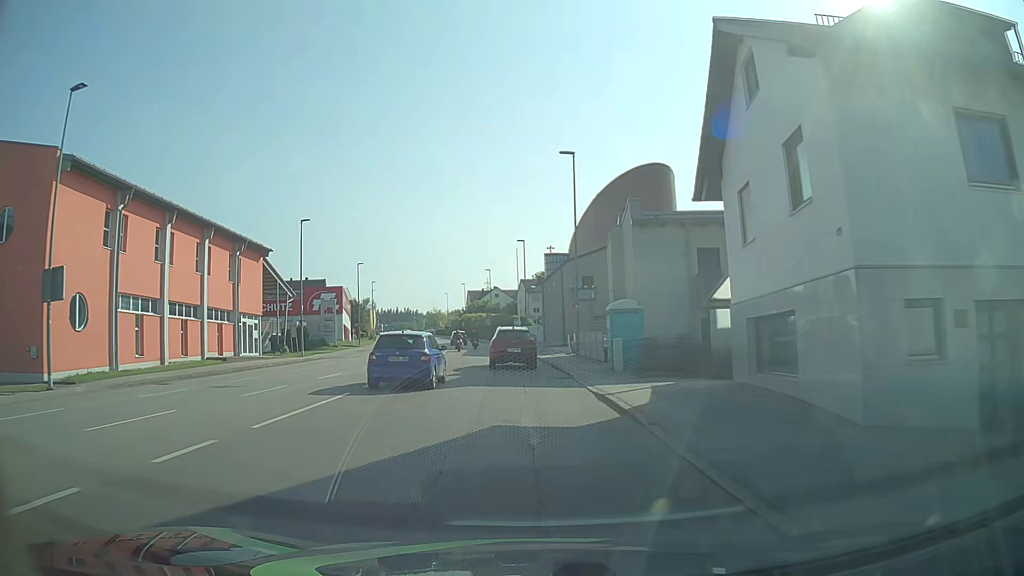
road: tertiary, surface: asphalt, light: Day
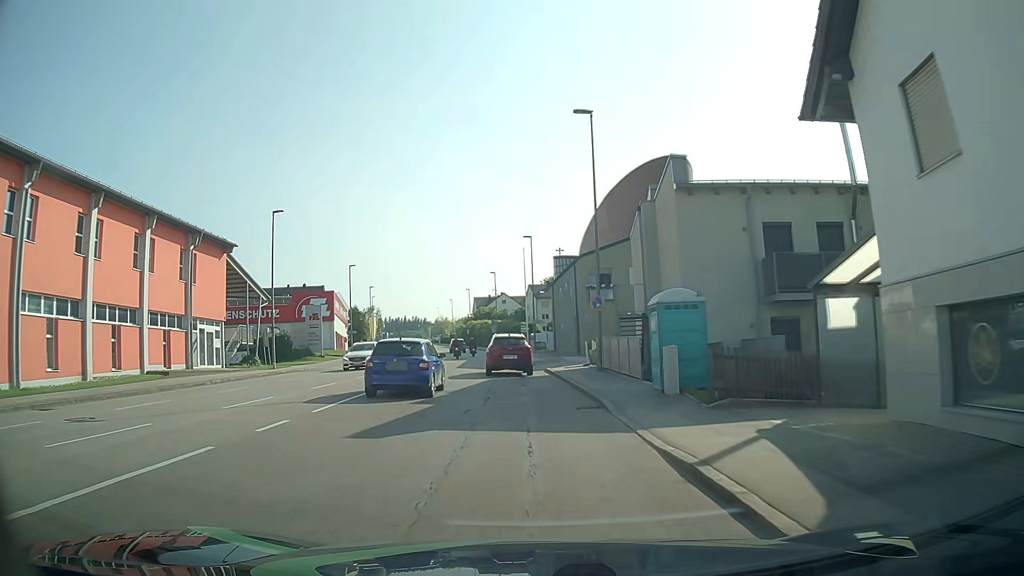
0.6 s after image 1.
(-0.1, +7.4) m; -2°
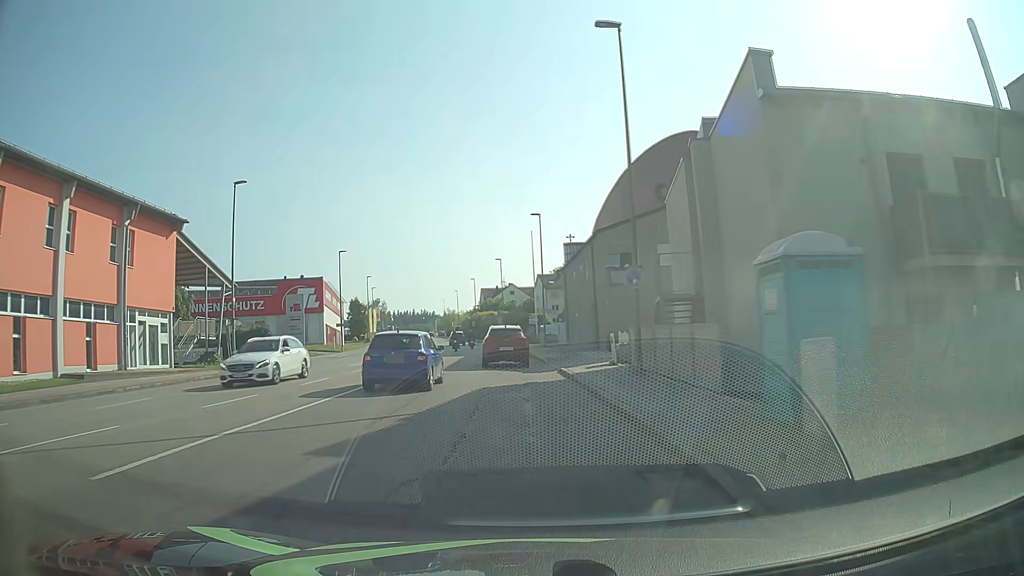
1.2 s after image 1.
(0.0, +7.4) m; 0°
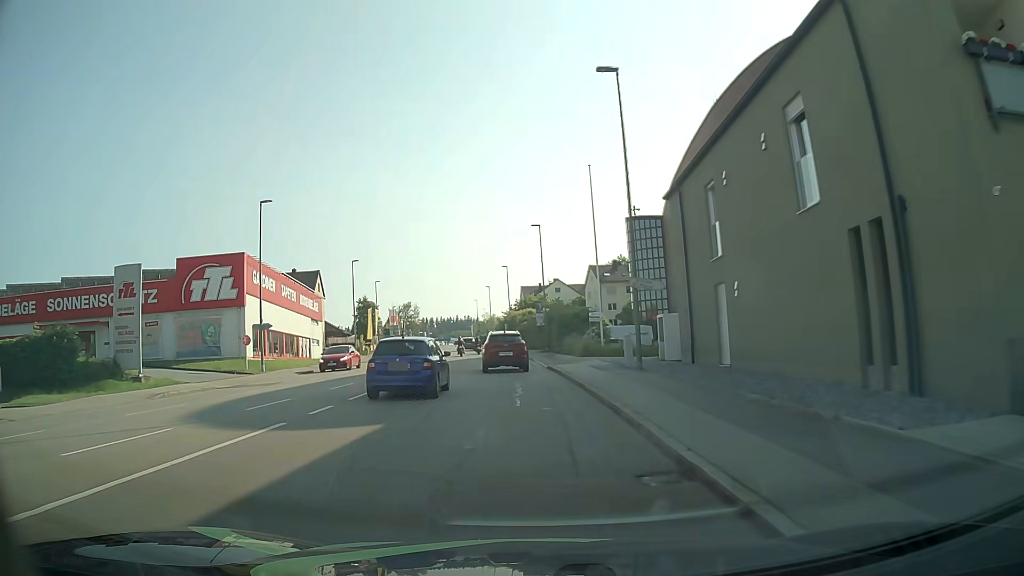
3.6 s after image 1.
(-1.0, +30.0) m; -4°
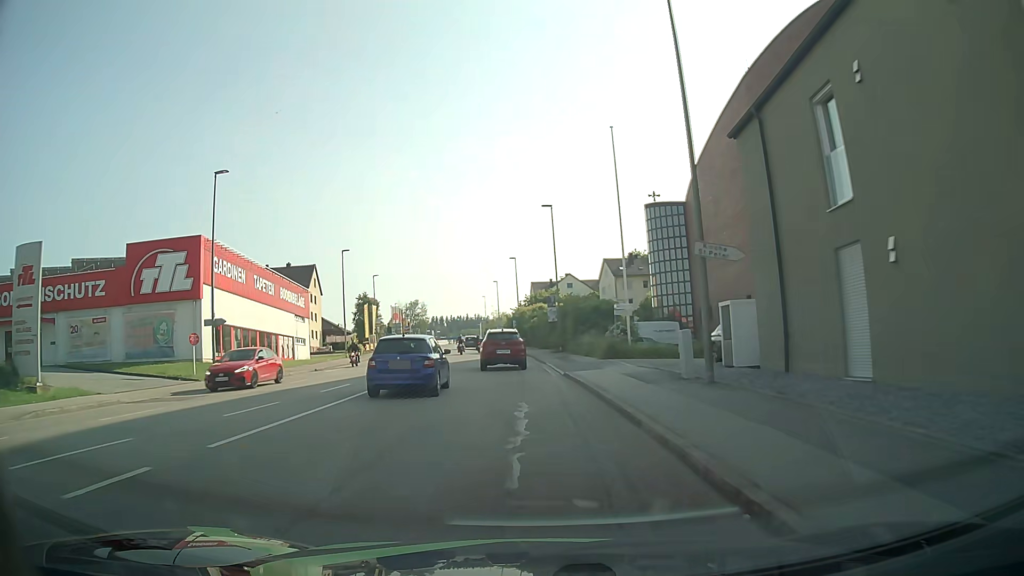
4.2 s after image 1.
(0.0, +7.6) m; -1°
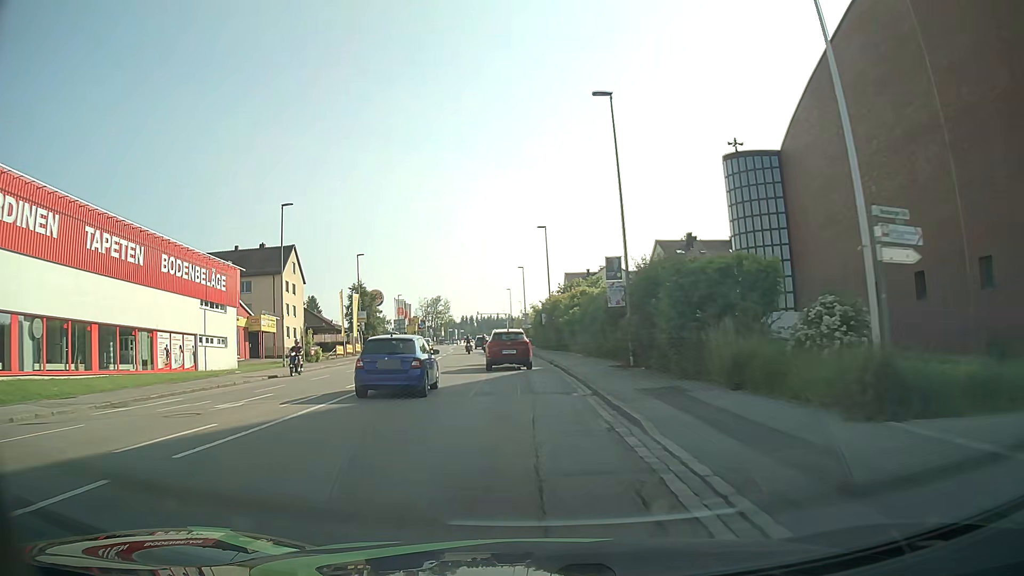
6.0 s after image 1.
(-0.6, +22.9) m; -3°
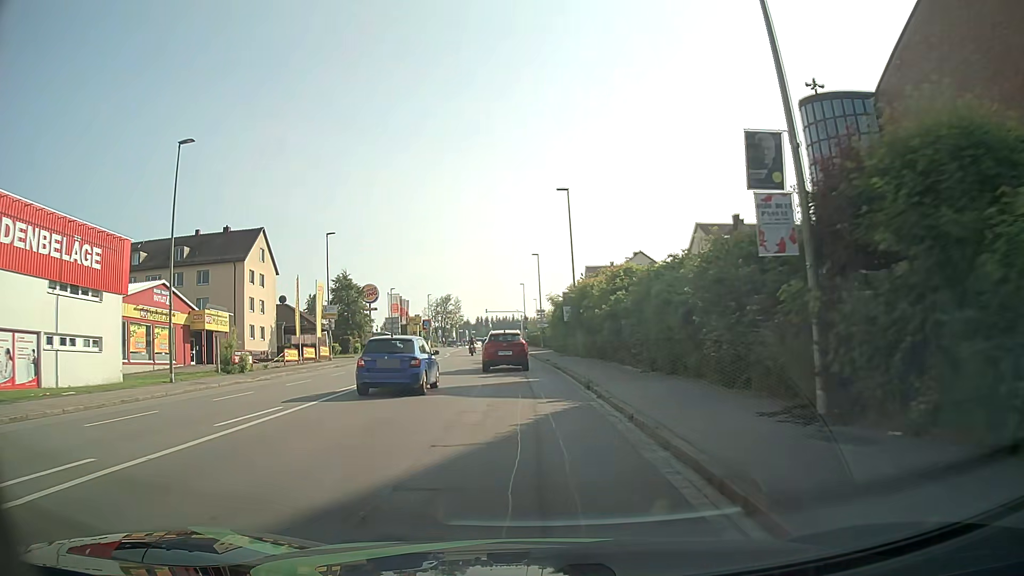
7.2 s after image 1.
(-0.2, +15.4) m; -1°
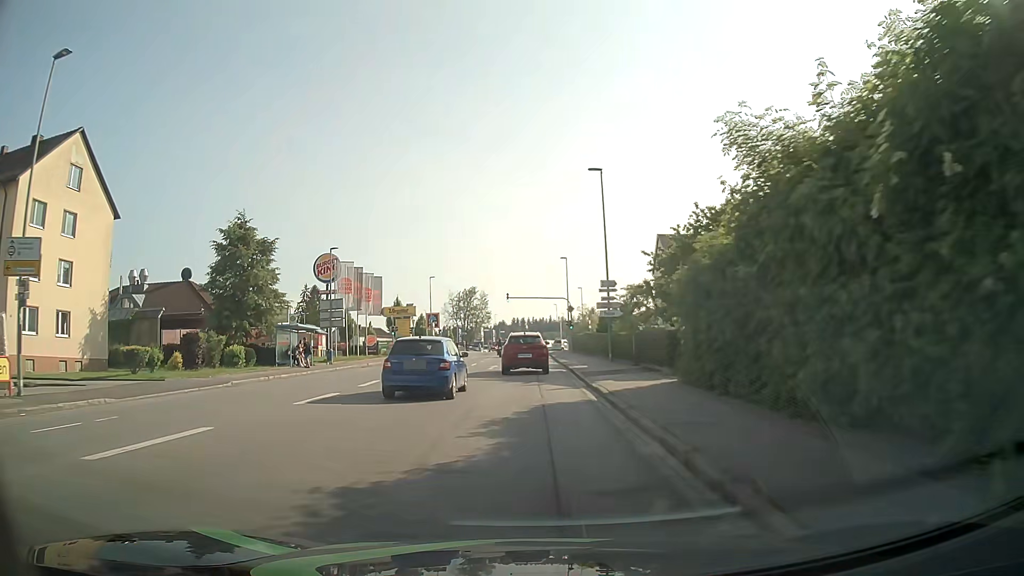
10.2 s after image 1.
(-1.2, +38.5) m; -3°
(0, +10) (0, +20) (0, +30) (0, +40) (0, +50) (0, +60) (0, +70) (0, +80) (0, +90) (-1, +100) m
